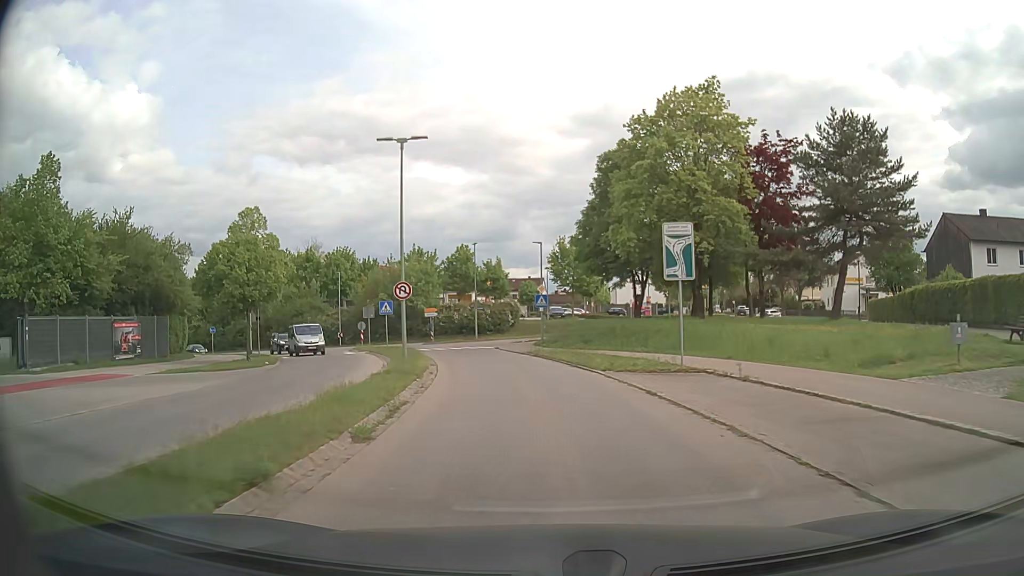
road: tertiary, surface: asphalt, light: Day
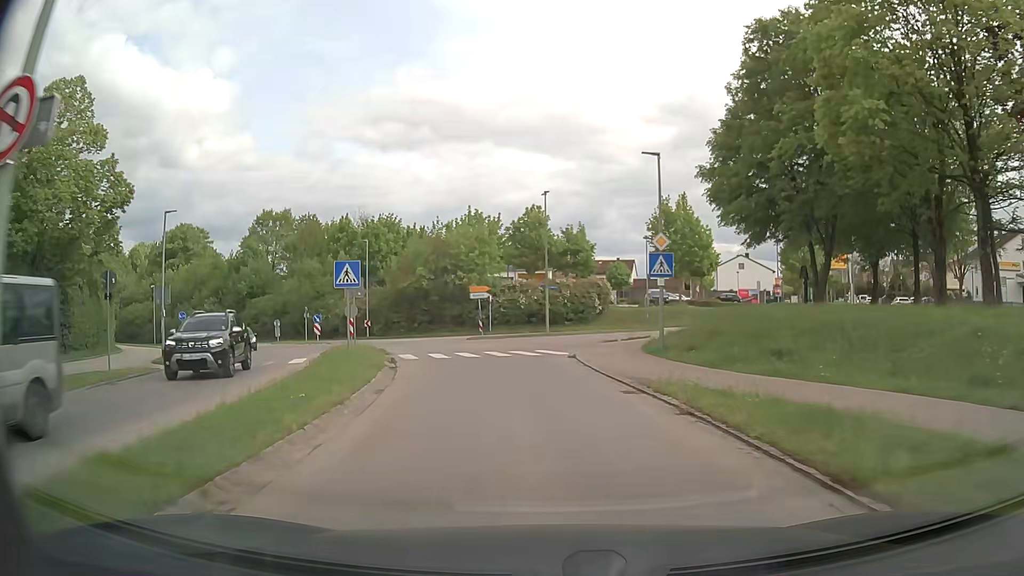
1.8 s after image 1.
(-0.9, +19.9) m; -7°
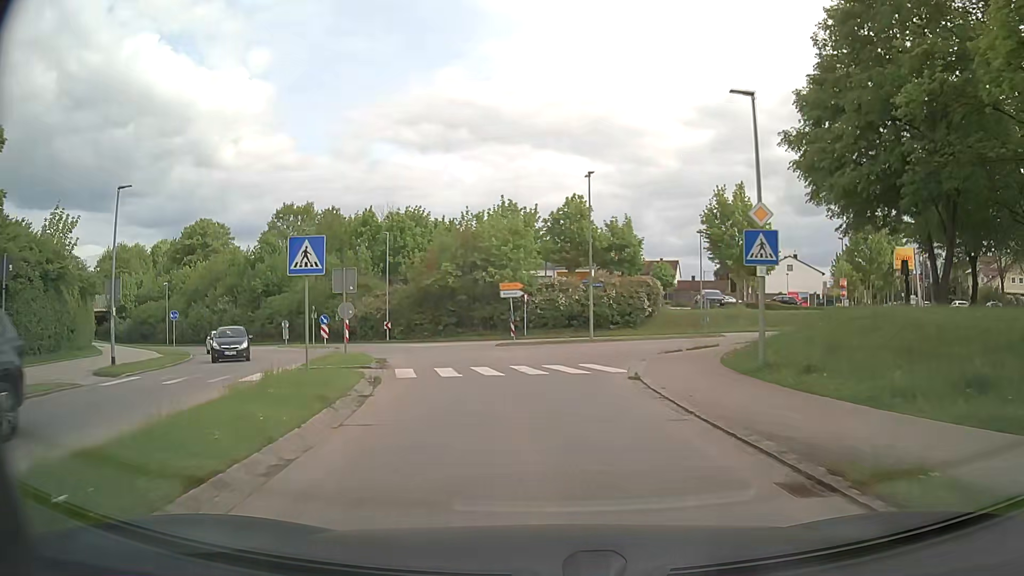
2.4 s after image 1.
(-0.2, +6.3) m; -4°
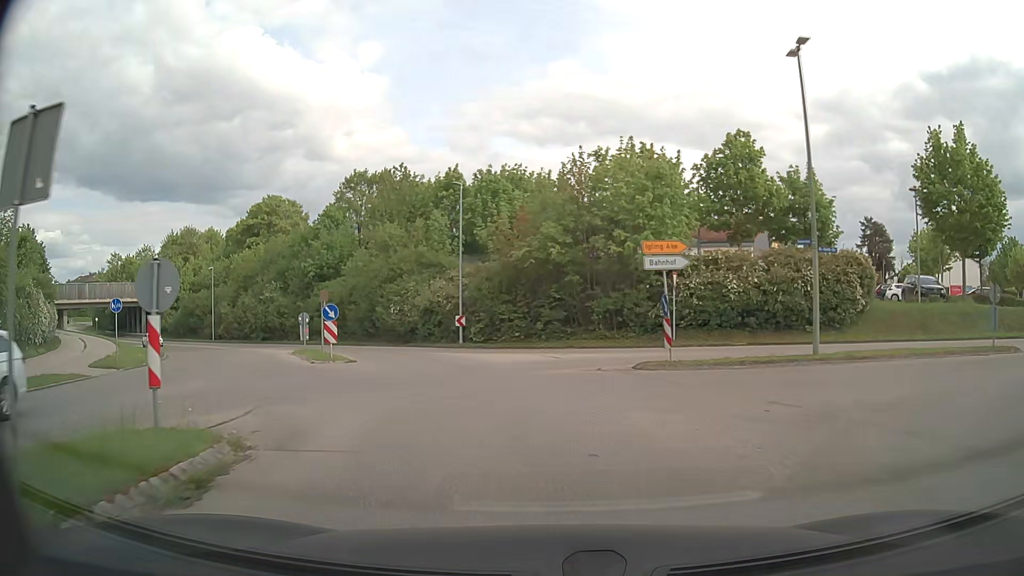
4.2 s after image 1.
(-1.3, +17.4) m; -10°
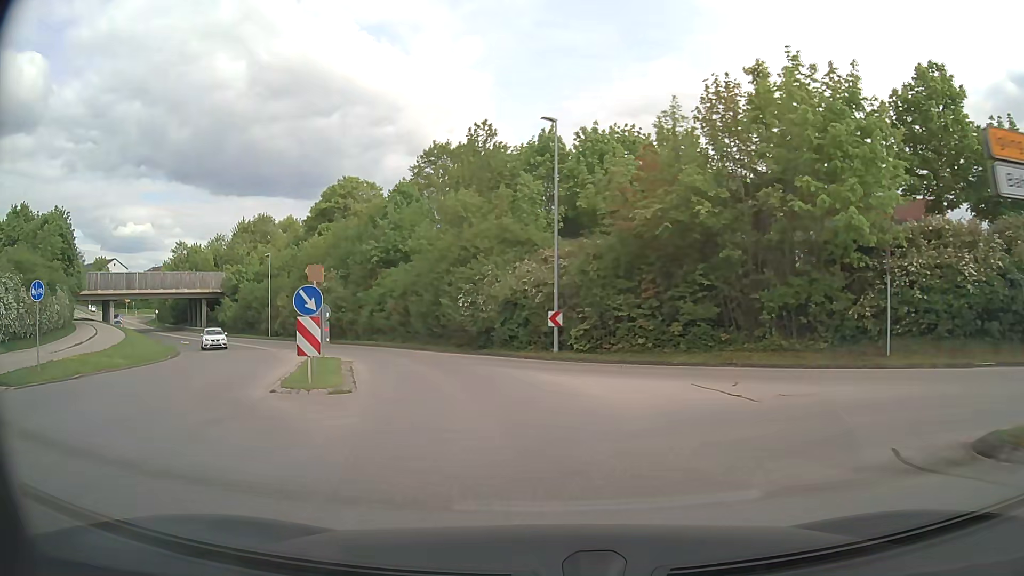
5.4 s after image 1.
(-0.8, +11.2) m; -9°
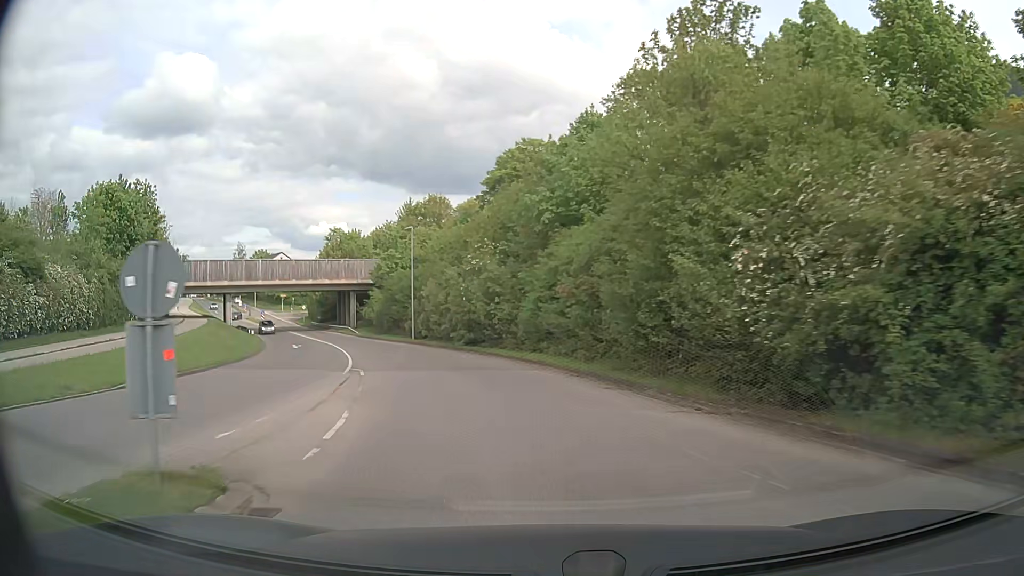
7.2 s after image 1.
(-2.8, +18.9) m; -17°
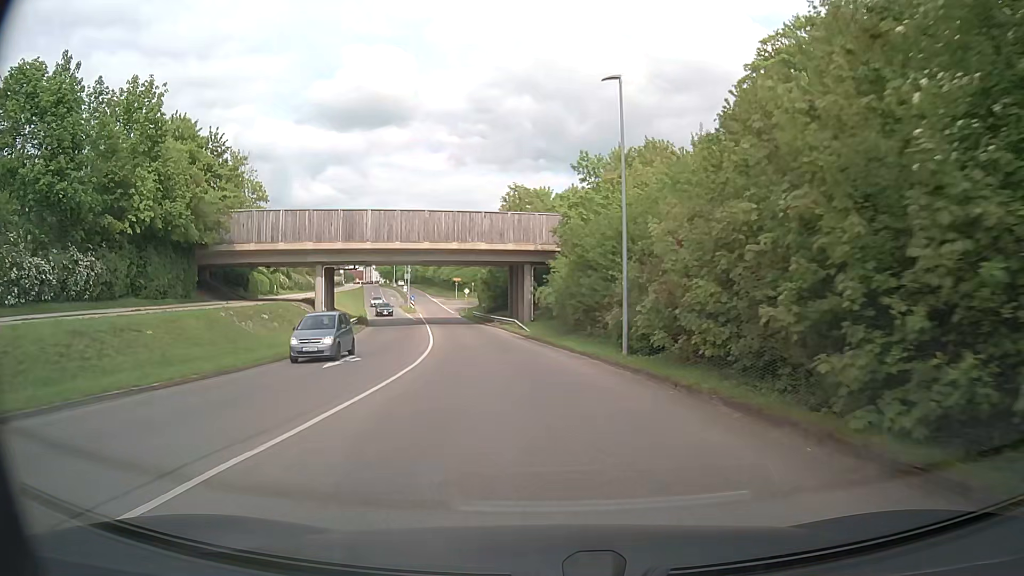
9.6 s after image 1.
(-5.6, +29.5) m; -18°
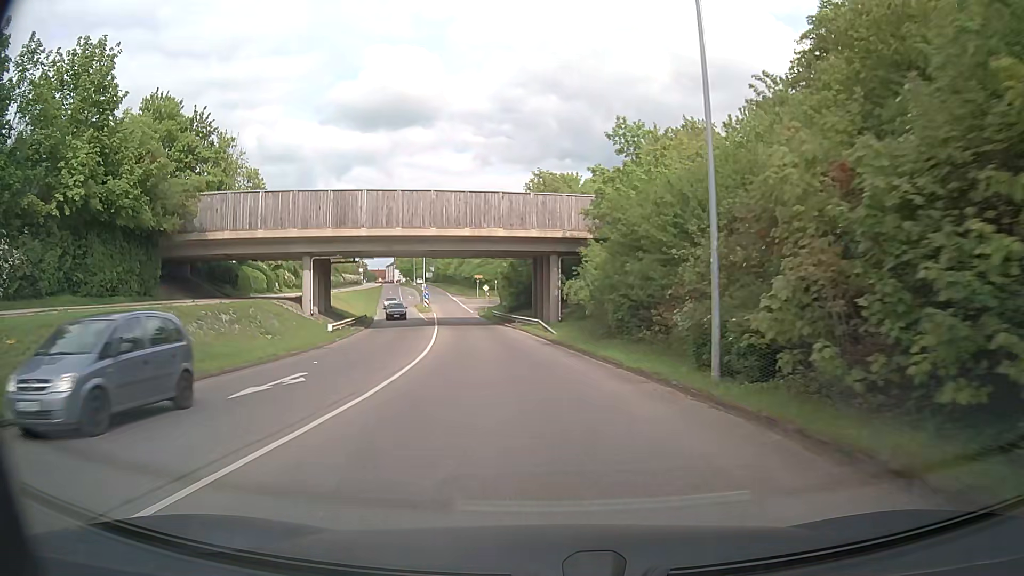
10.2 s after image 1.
(-0.1, +7.6) m; -2°
